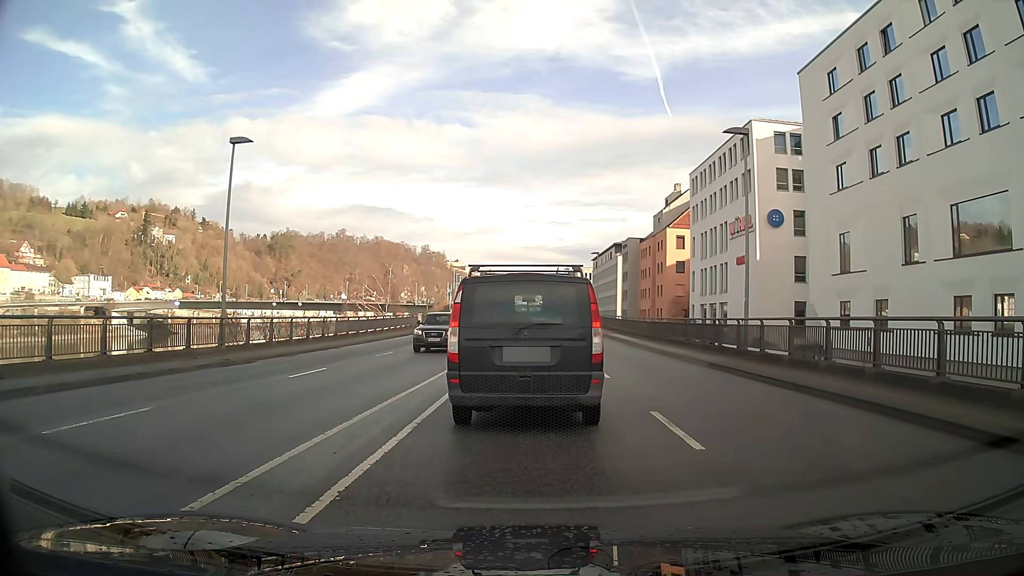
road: primary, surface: asphalt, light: Day
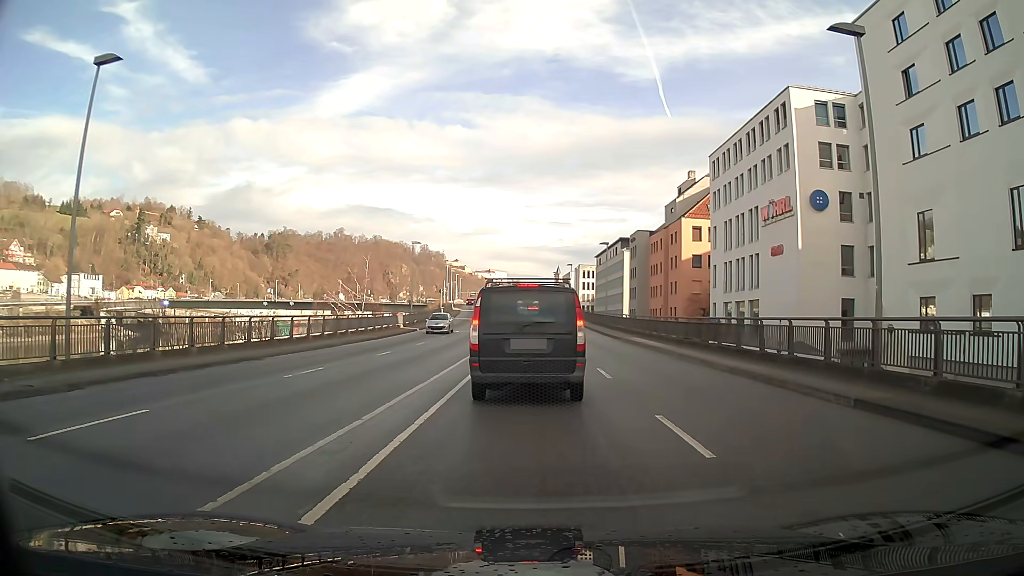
(+0.1, +9.7) m; 0°
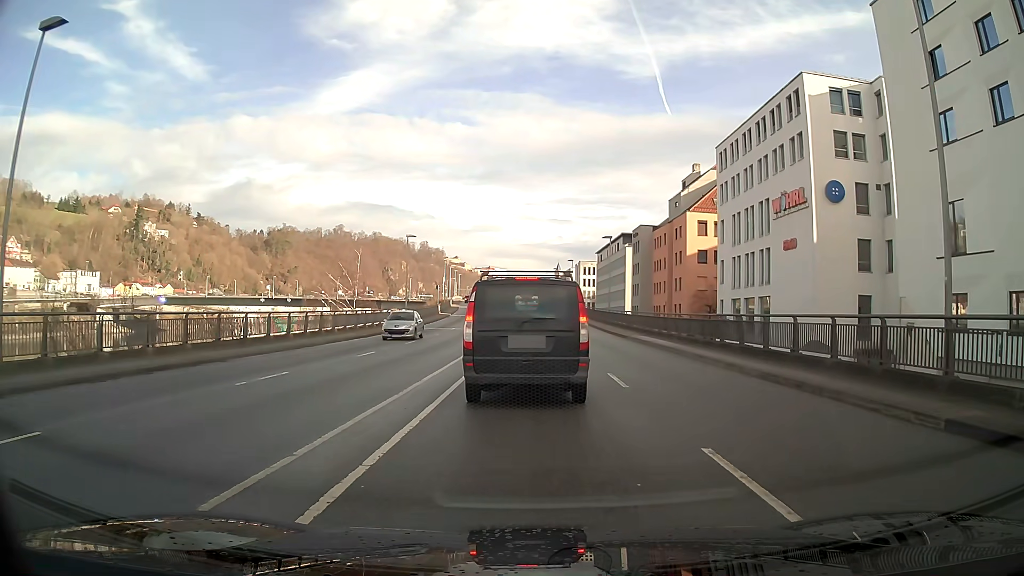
(0.0, +2.7) m; 0°
